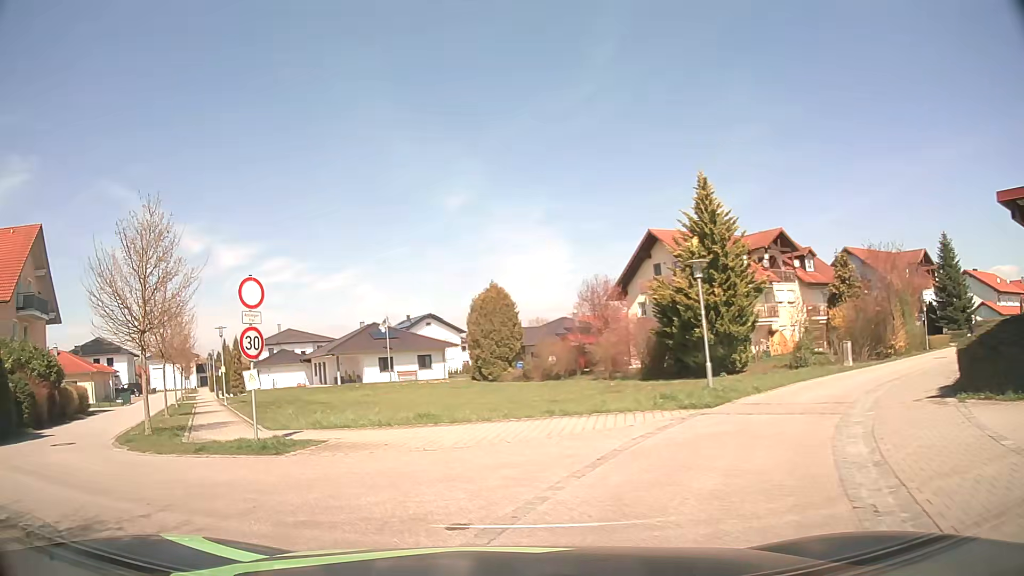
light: Day
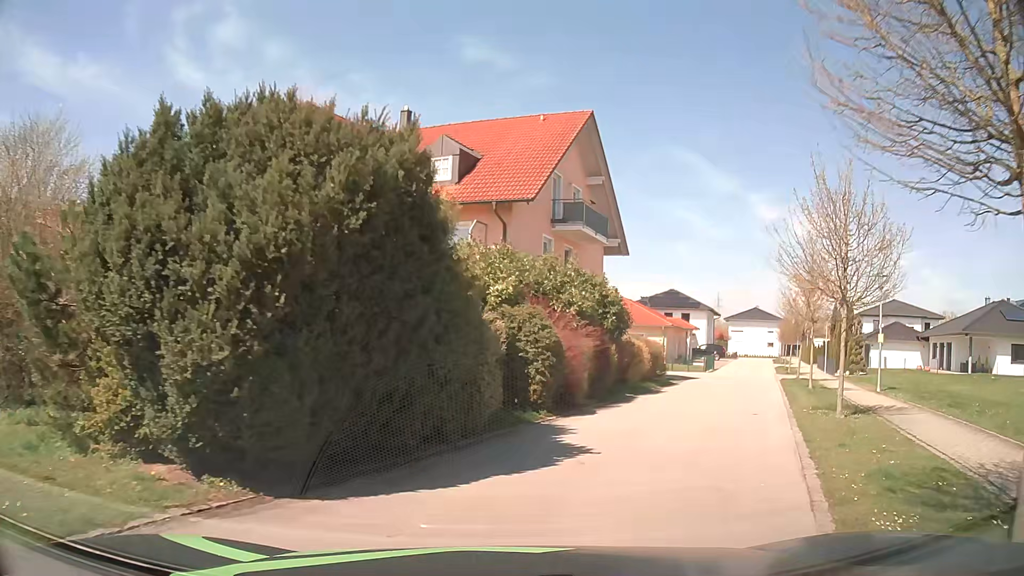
(-7.5, +11.1) m; -51°
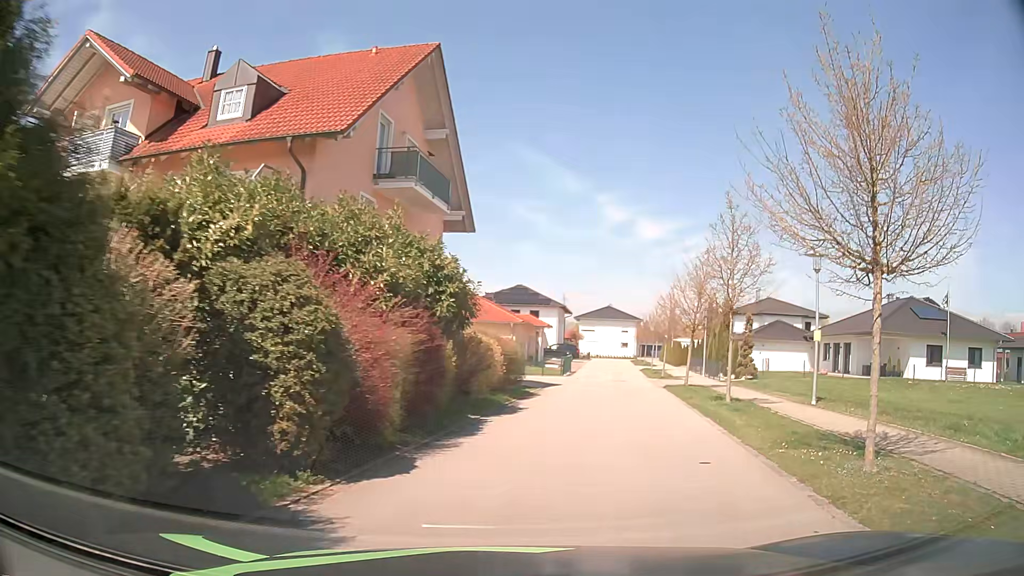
(+0.8, +6.8) m; +13°
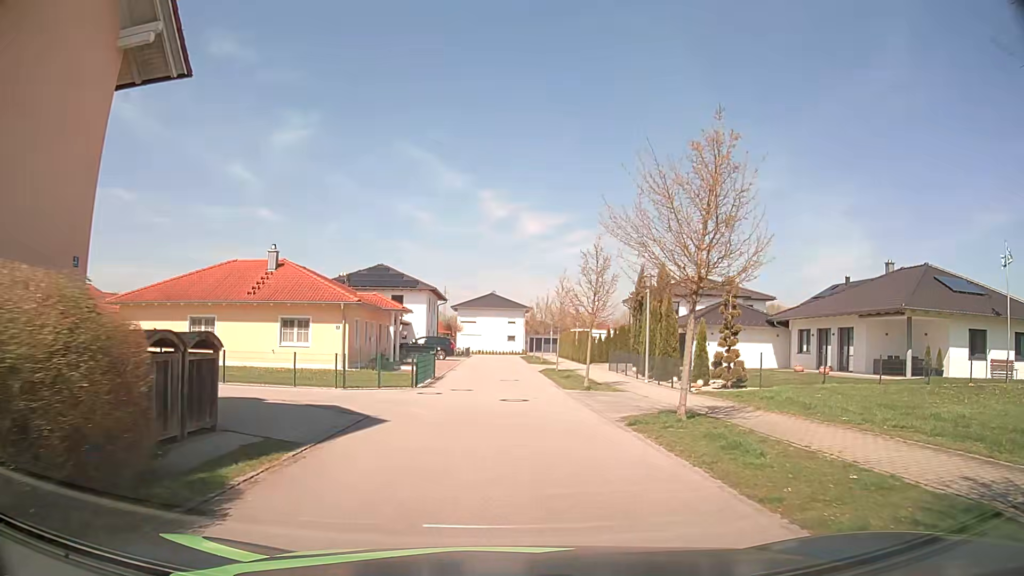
(+2.5, +16.4) m; +11°
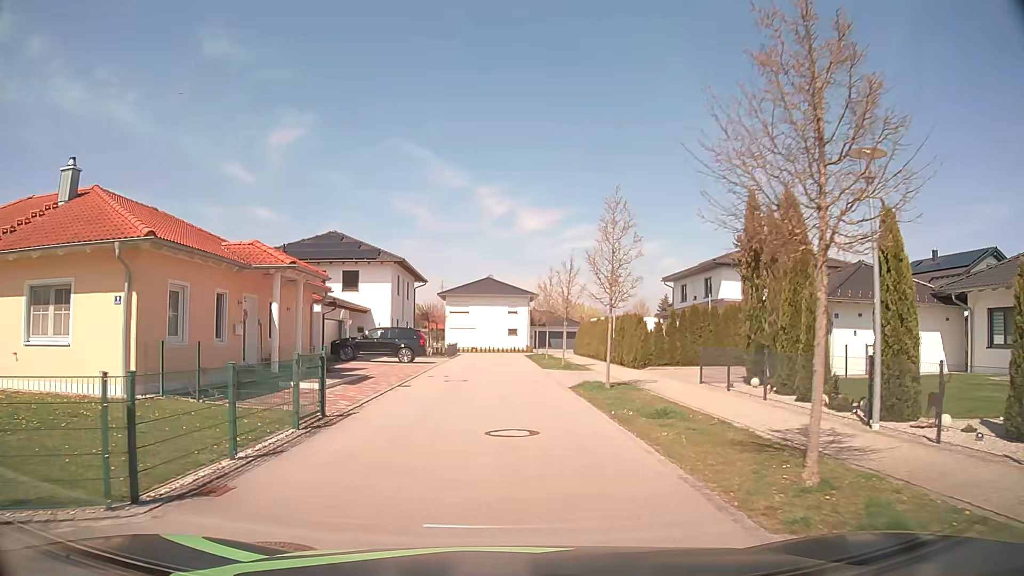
(+0.1, +18.0) m; 0°
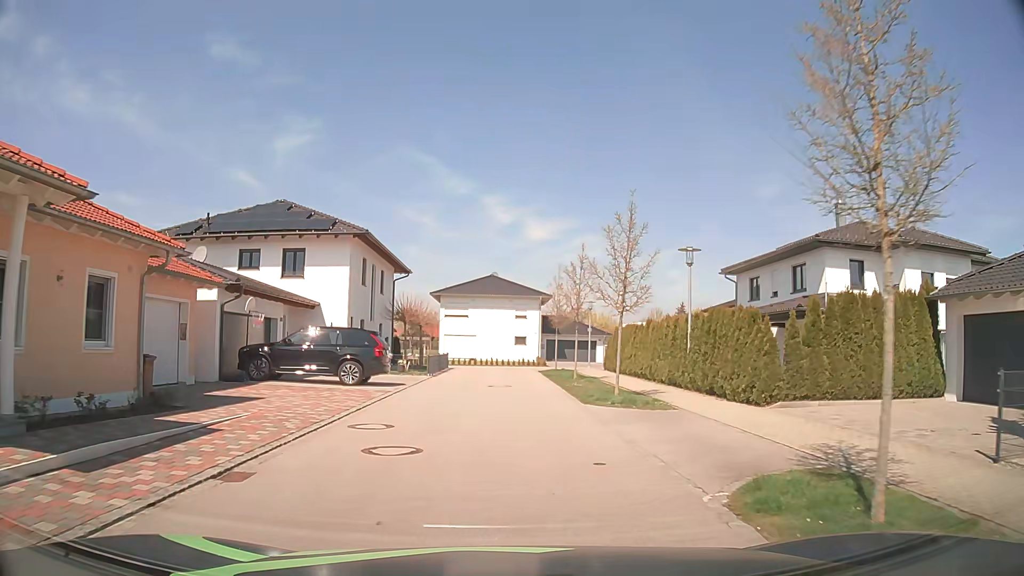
(-0.1, +13.0) m; -1°
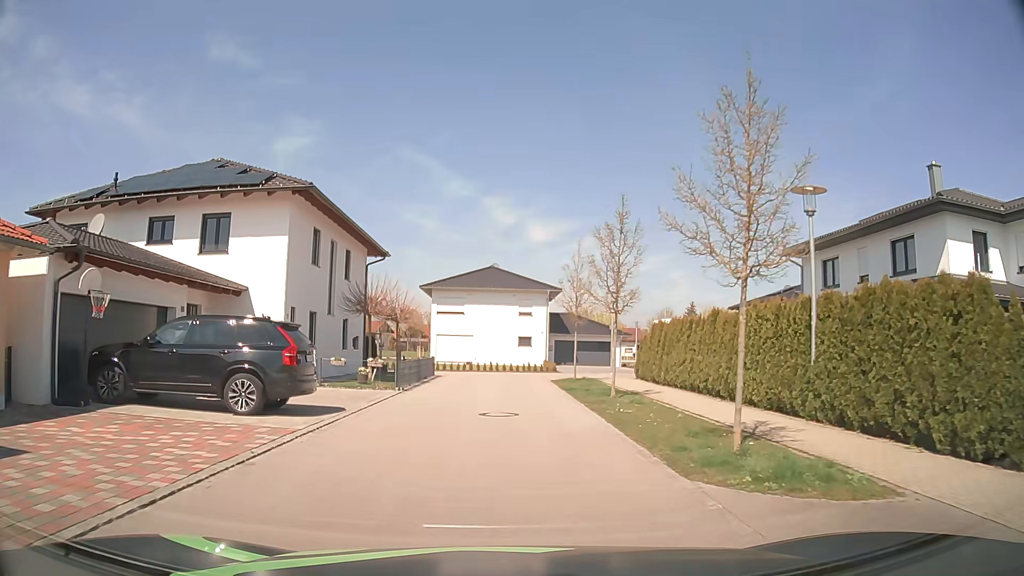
(0.0, +8.8) m; 0°
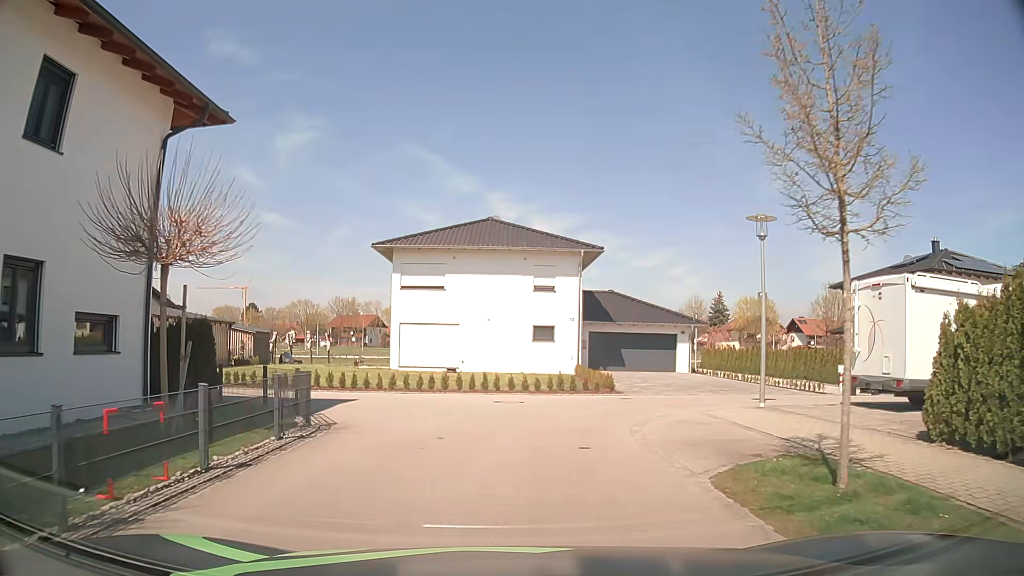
(-0.1, +20.9) m; -1°
(0, +10) (+5, +18) (+15, +20) (+25, +19) (+35, +19) (+44, +19) (+54, +17) (+57, +7) (+54, -2) (+53, -12) m
